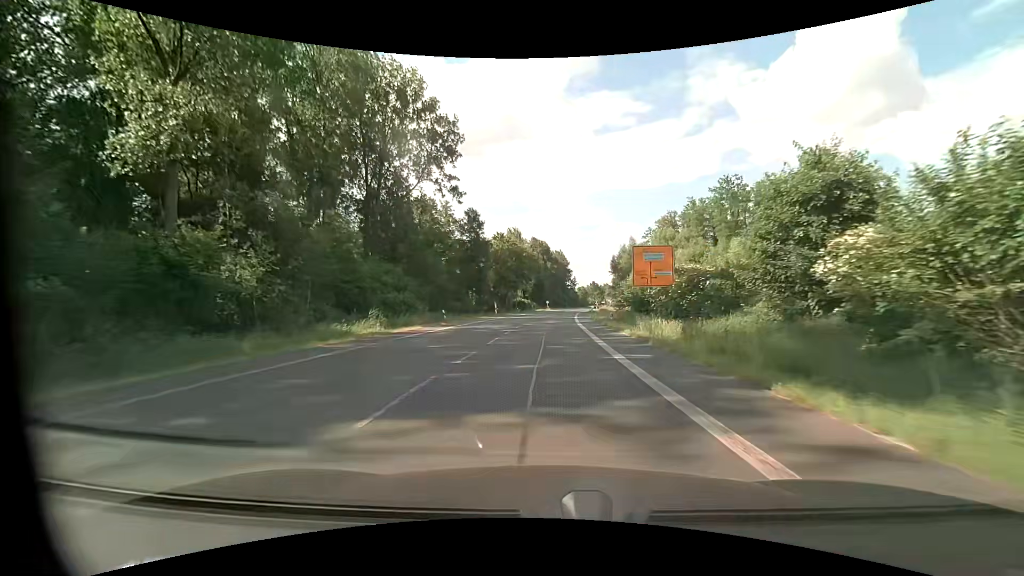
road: primary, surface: asphalt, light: Day
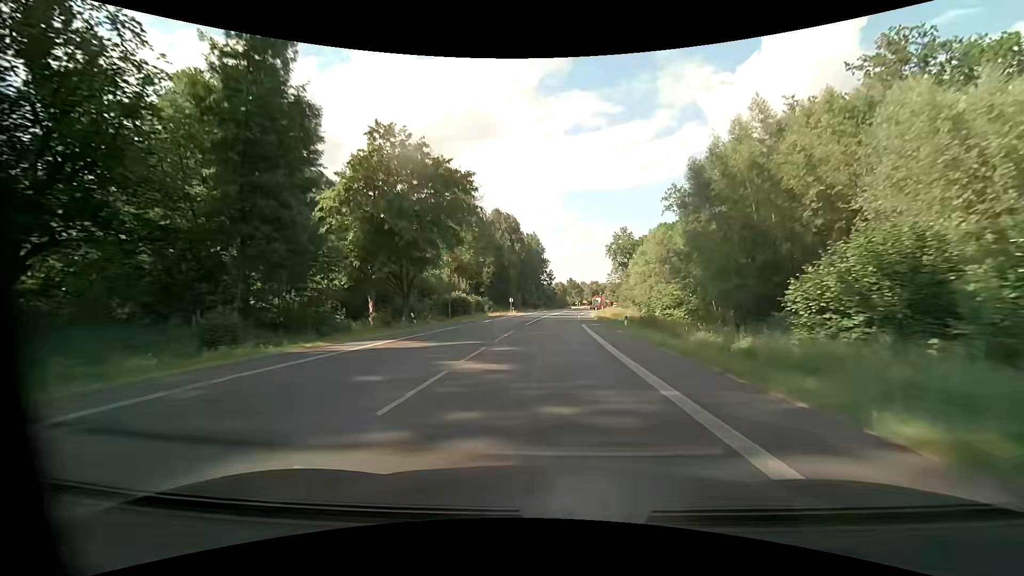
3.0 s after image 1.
(+1.6, +58.2) m; +3°
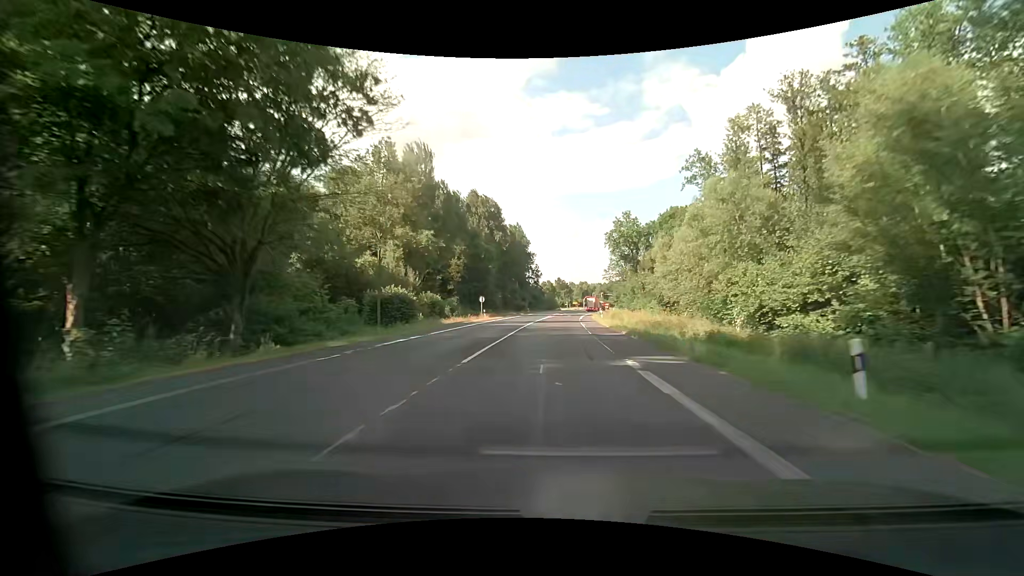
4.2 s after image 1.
(+0.3, +23.3) m; +1°
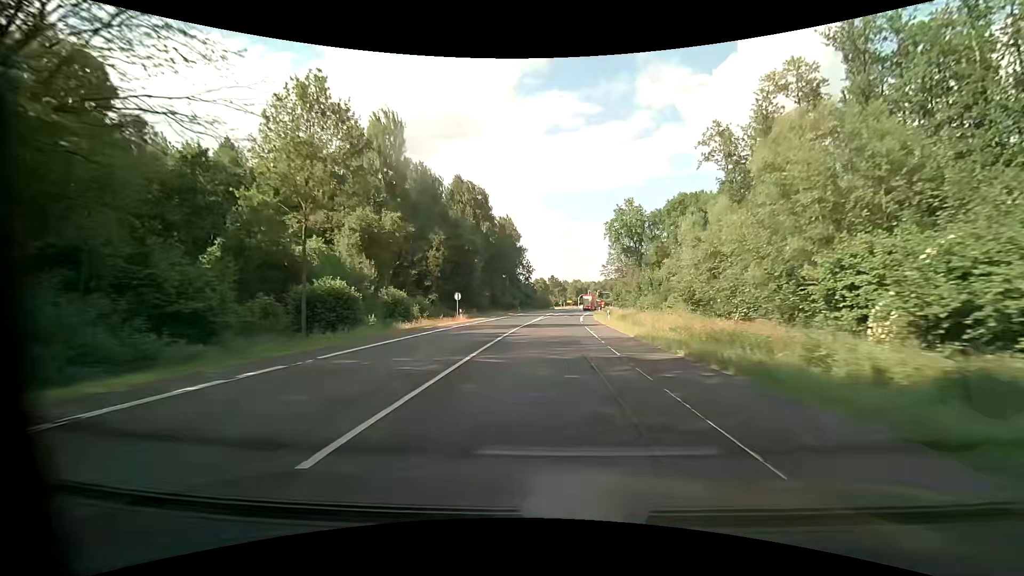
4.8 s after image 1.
(+0.1, +11.6) m; +1°
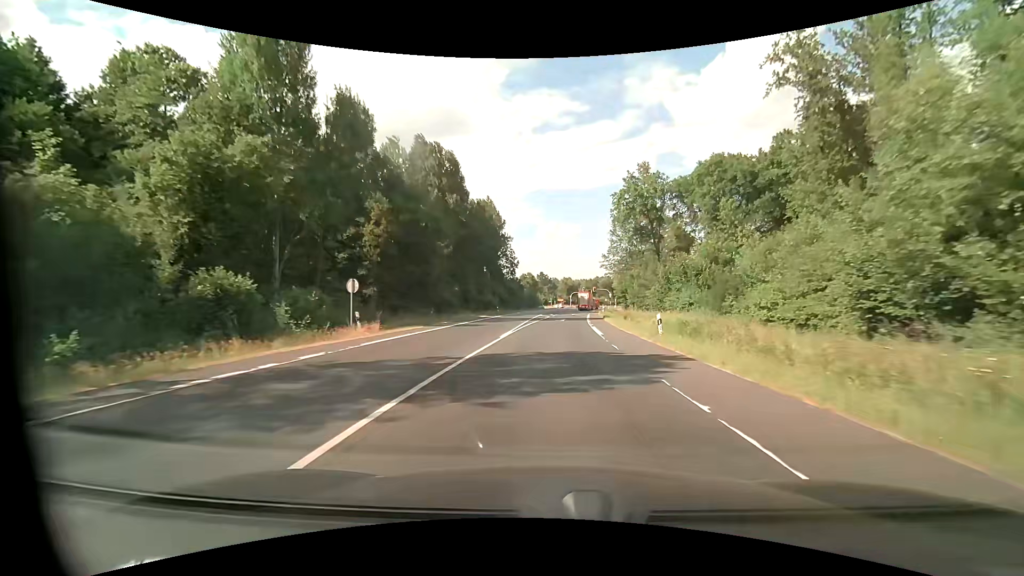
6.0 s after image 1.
(+0.3, +22.6) m; +1°
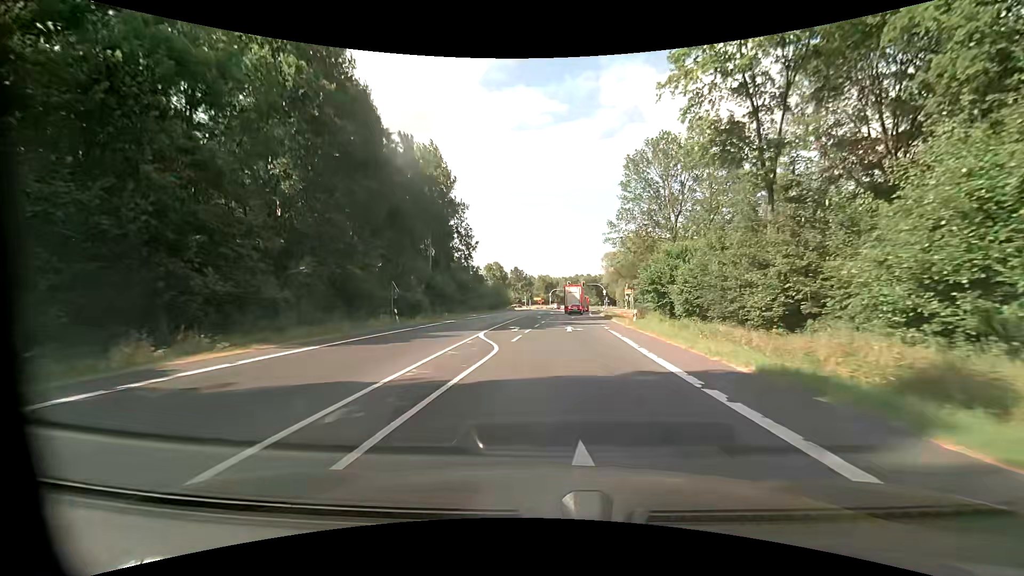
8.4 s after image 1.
(+1.1, +40.3) m; +3°
(0, +10) (0, +20) (0, +30) (0, +40) (0, +50) (0, +60) (0, +70) (+1, +80) (+2, +90) (+3, +100) m
